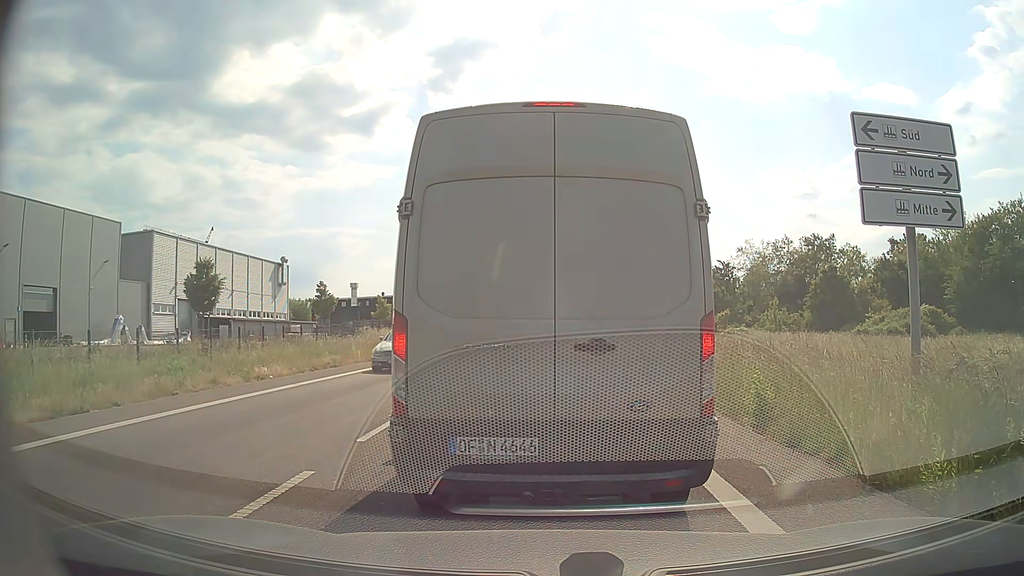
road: secondary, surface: asphalt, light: Day
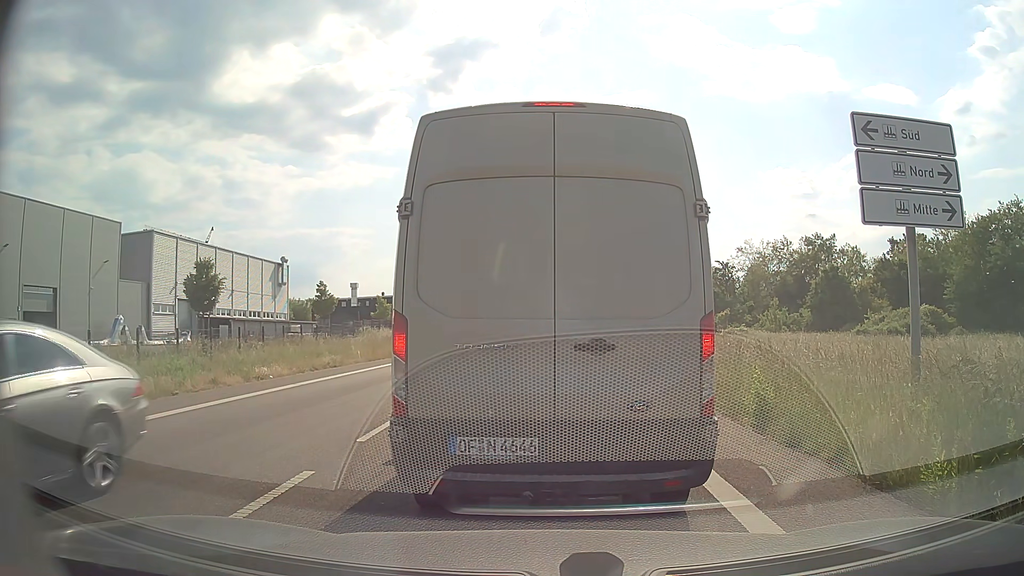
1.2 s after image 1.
(0.0, 0.0) m; 0°
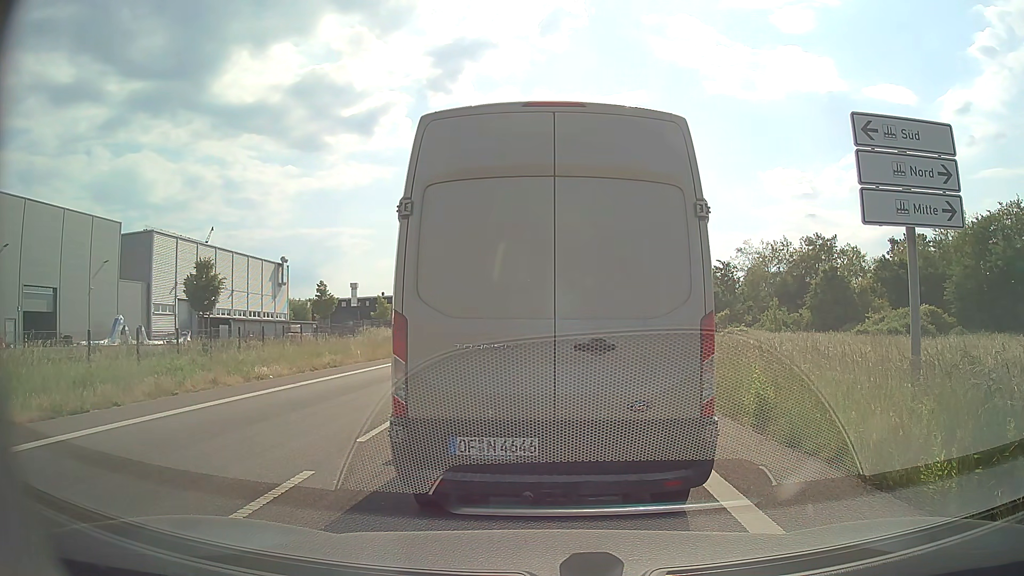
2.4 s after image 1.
(0.0, 0.0) m; 0°
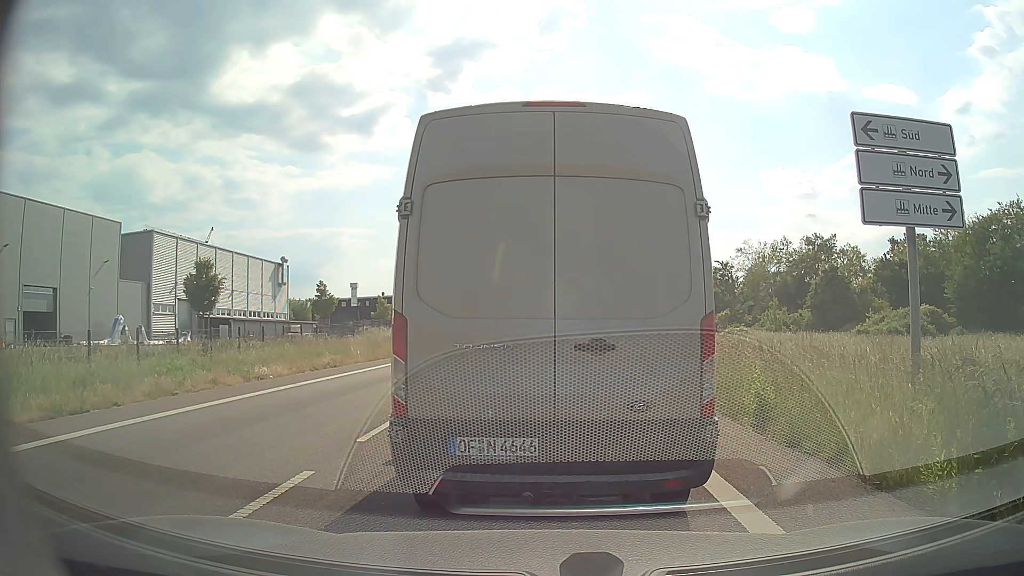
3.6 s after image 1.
(0.0, 0.0) m; 0°
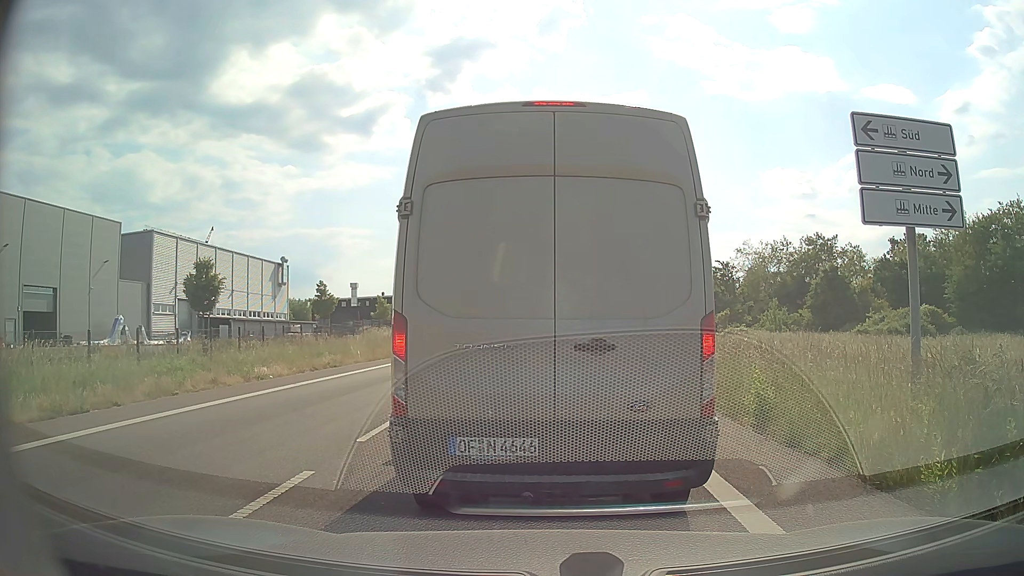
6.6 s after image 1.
(0.0, 0.0) m; 0°
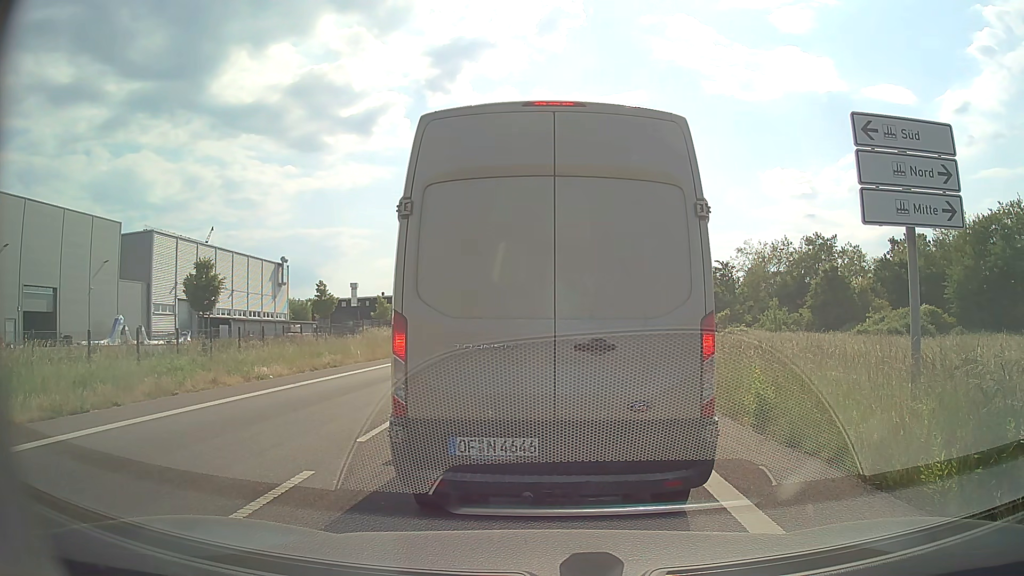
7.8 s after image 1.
(0.0, 0.0) m; 0°
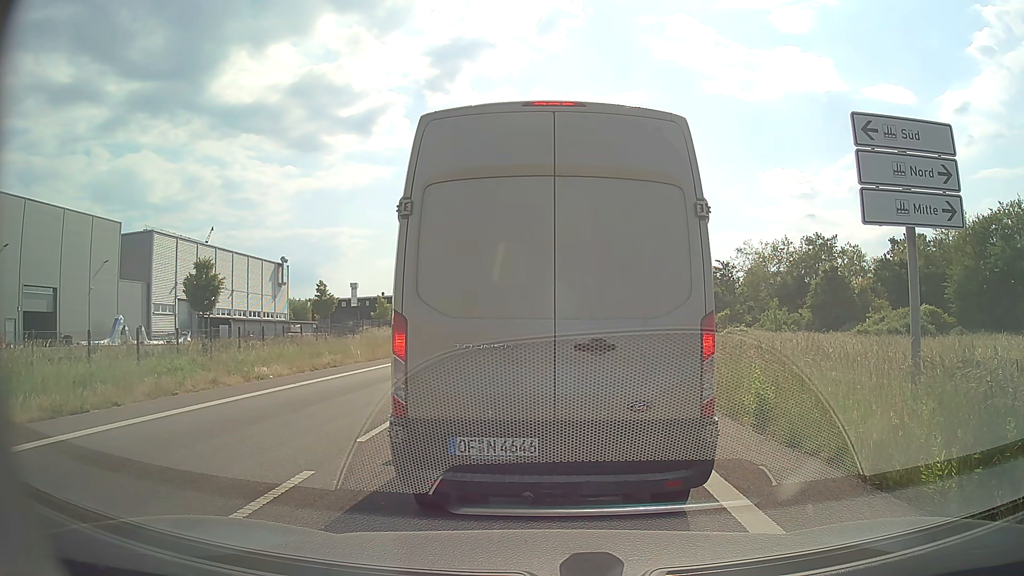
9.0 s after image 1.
(0.0, 0.0) m; 0°
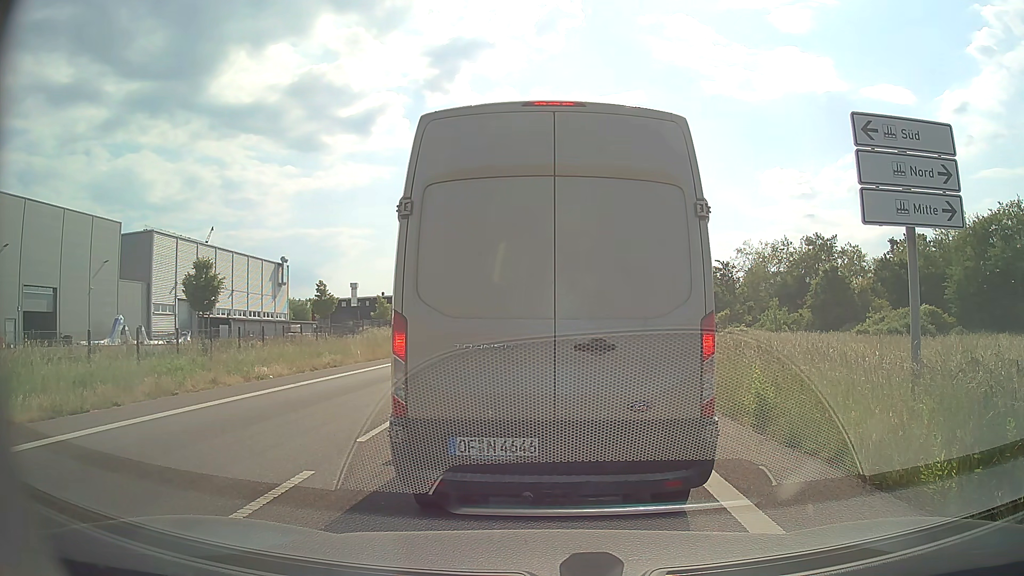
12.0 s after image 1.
(0.0, 0.0) m; 0°
